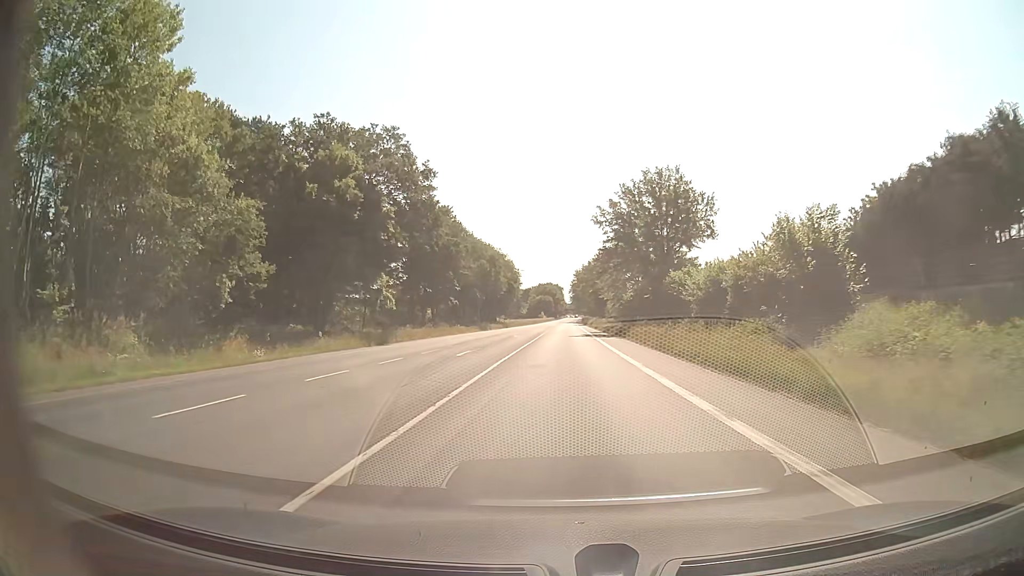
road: secondary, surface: asphalt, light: Day
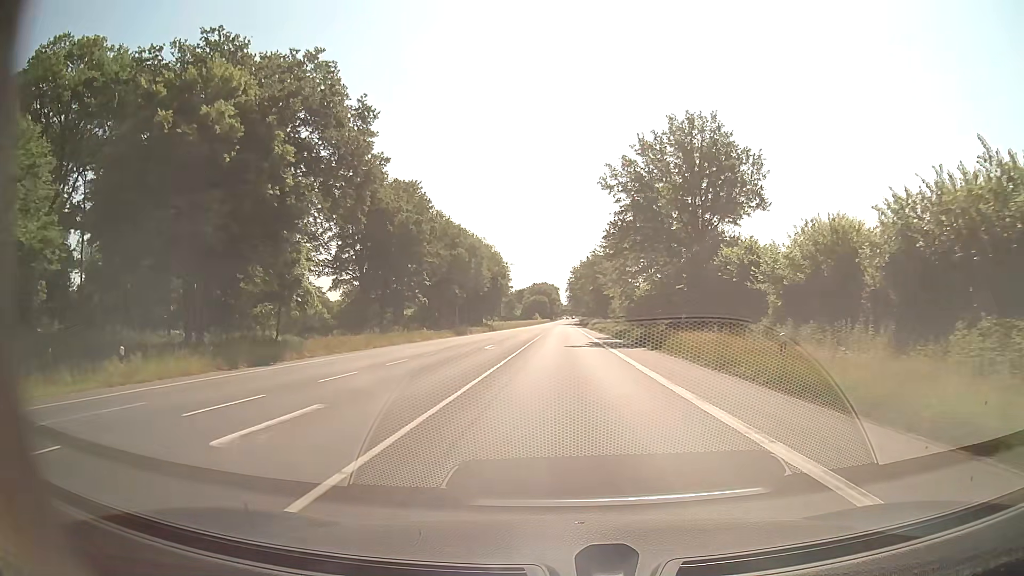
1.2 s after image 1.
(+0.1, +17.4) m; 0°
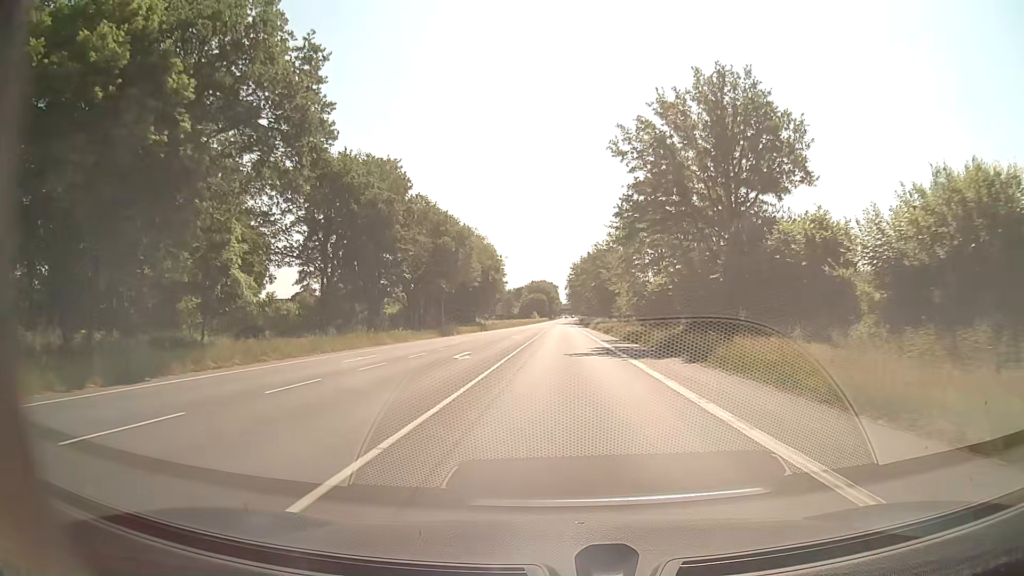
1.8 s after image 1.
(0.0, +9.1) m; 0°
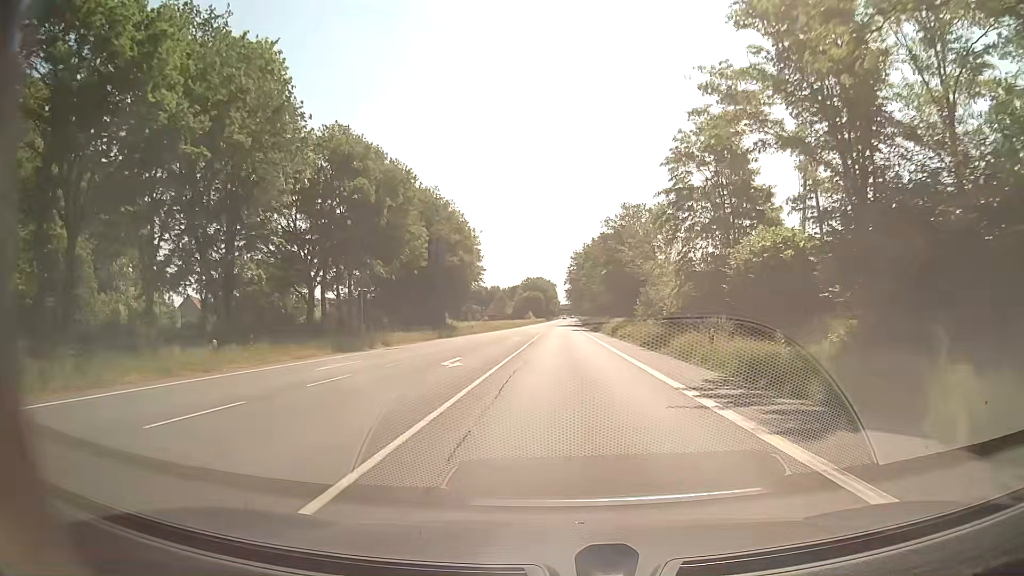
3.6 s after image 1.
(0.0, +28.4) m; 0°
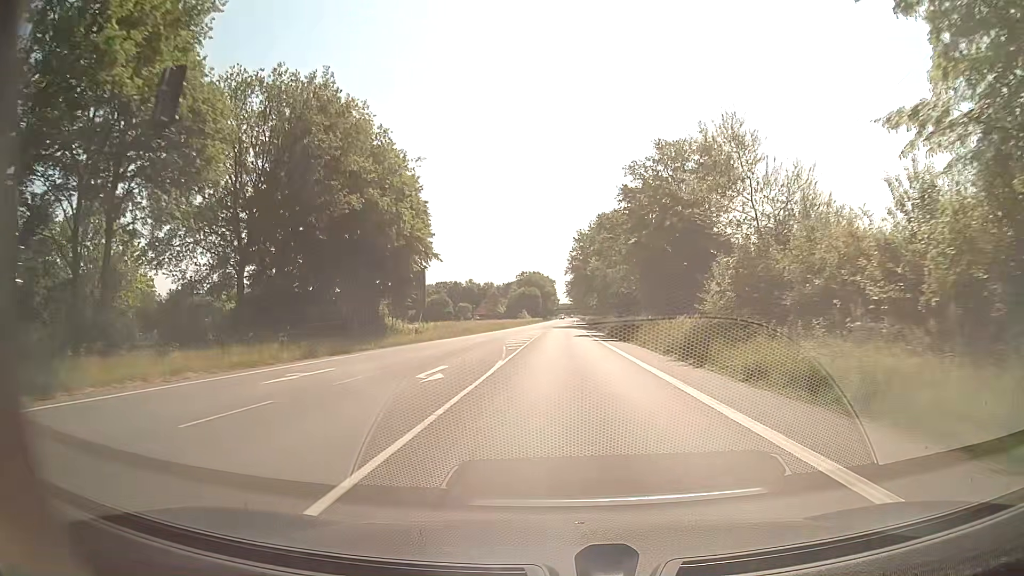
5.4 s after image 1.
(+0.1, +29.8) m; 0°
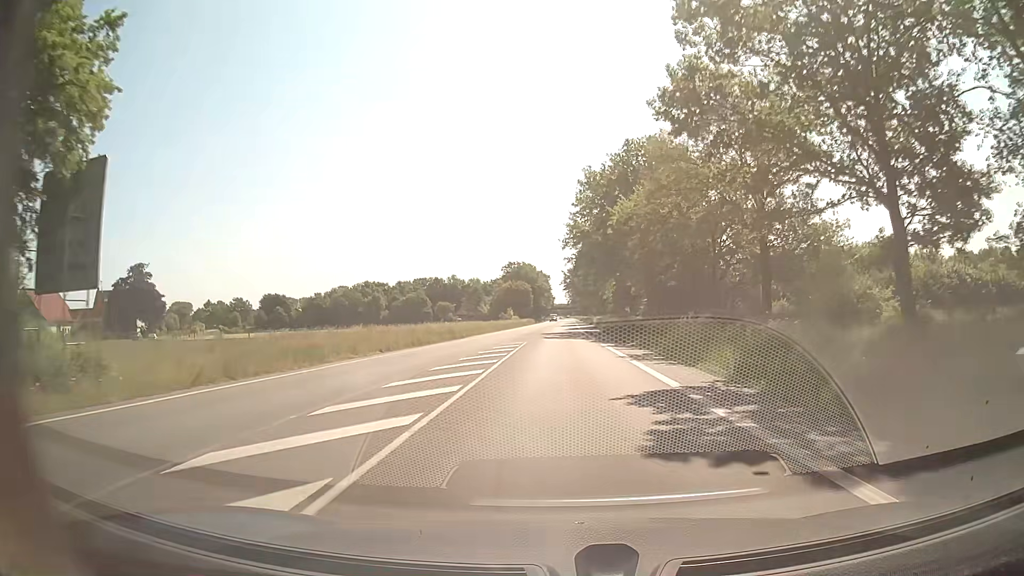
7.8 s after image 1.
(+0.1, +41.7) m; 0°
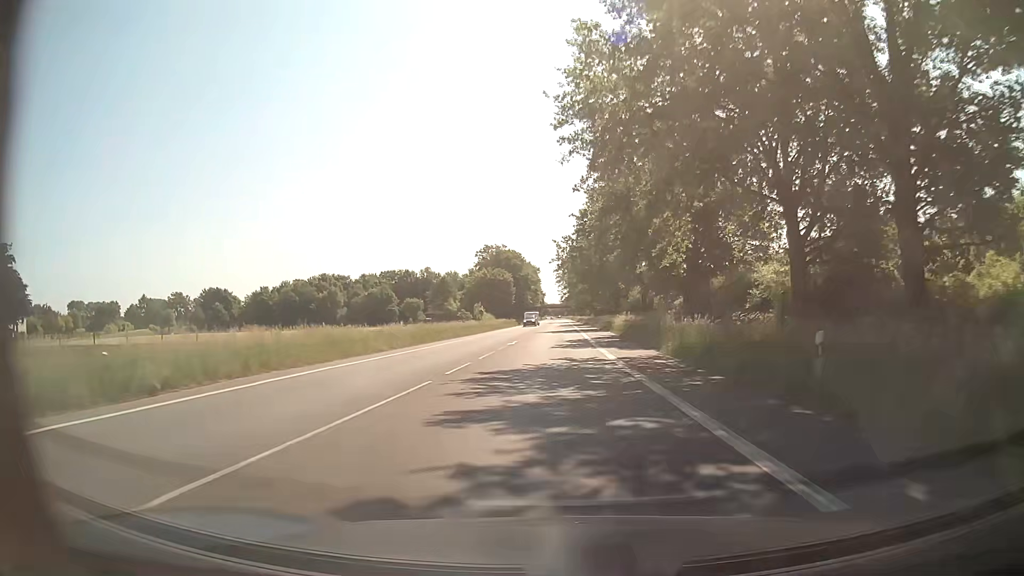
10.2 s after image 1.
(+0.4, +43.6) m; +1°
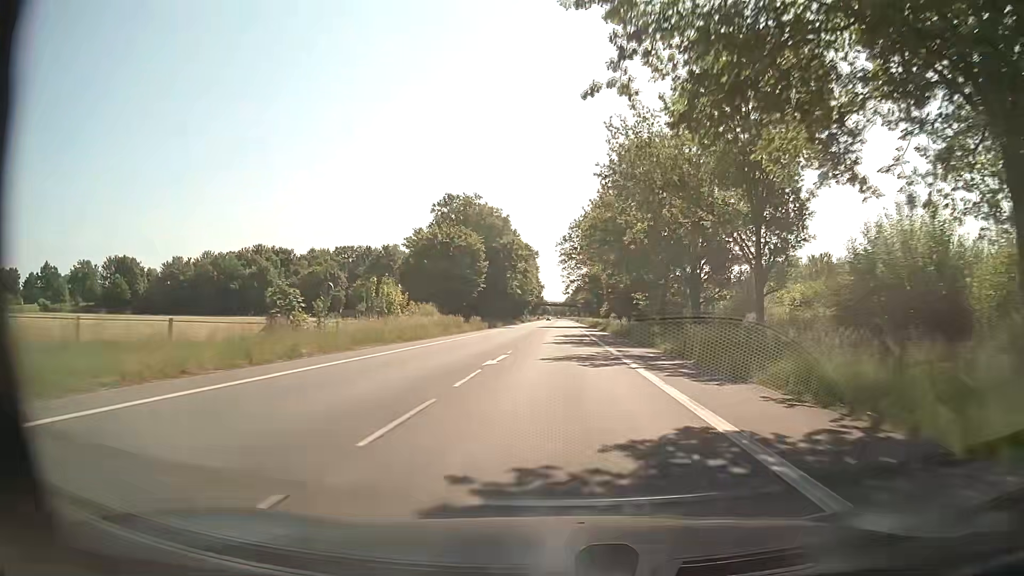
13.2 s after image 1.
(0.0, +57.1) m; 0°
(0, +10) (0, +20) (0, +30) (0, +40) (0, +50) (+1, +60) (+1, +70) (+1, +80) (+1, +90) (+1, +100) m
